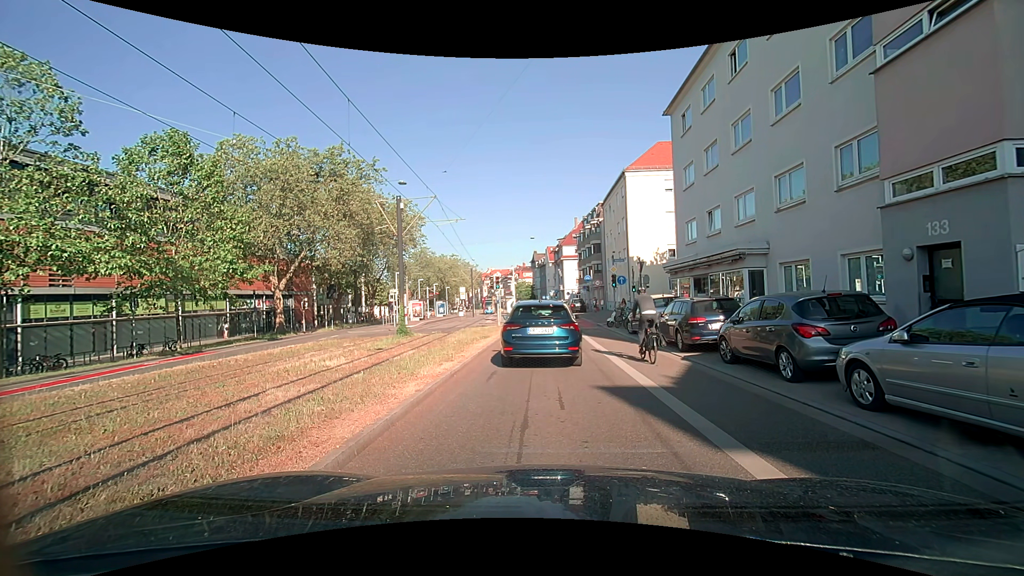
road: secondary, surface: asphalt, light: Day
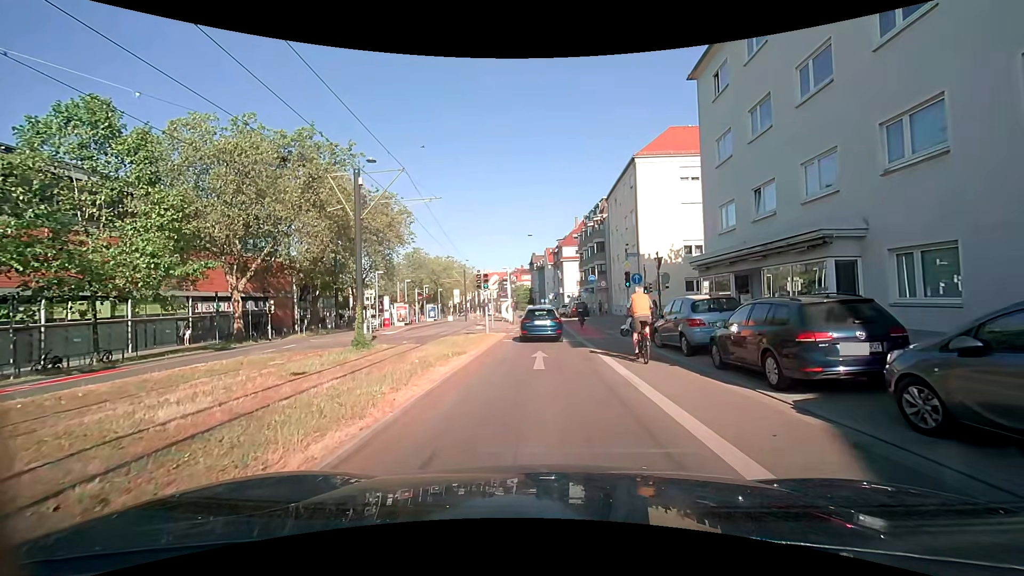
(0.0, +6.1) m; -1°
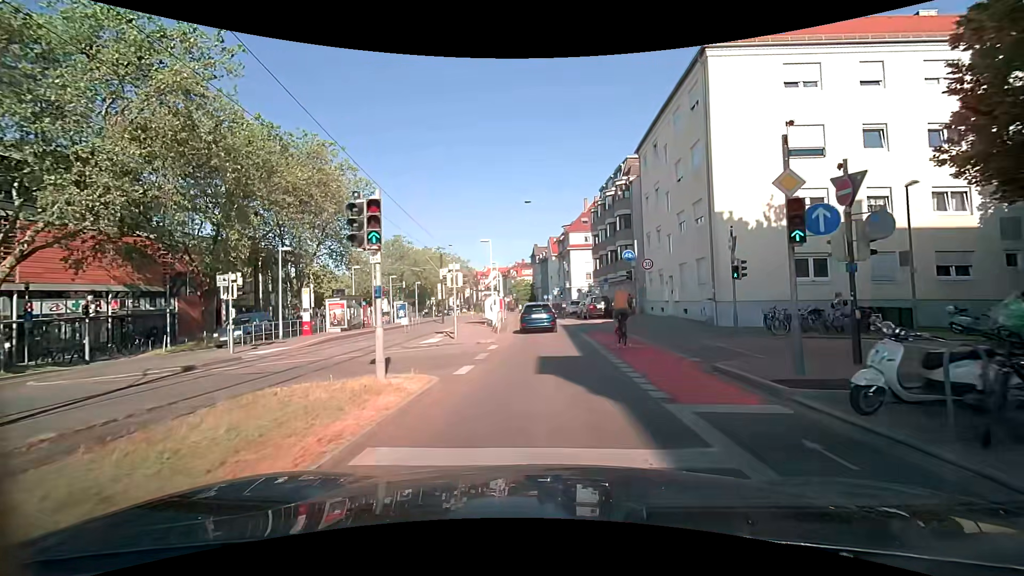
(+0.2, +17.3) m; +1°
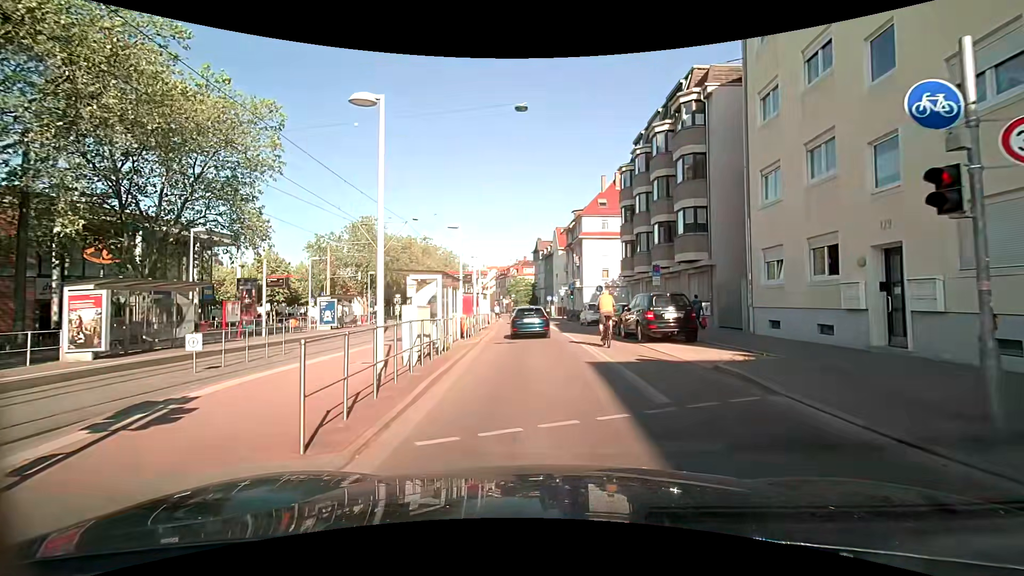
(-0.1, +19.6) m; -1°
(0, +10) (0, +20) (-1, +30) (-1, +40) (-2, +50) (-3, +60) (-3, +70) (-4, +80) (-6, +90) (-7, +100) m
